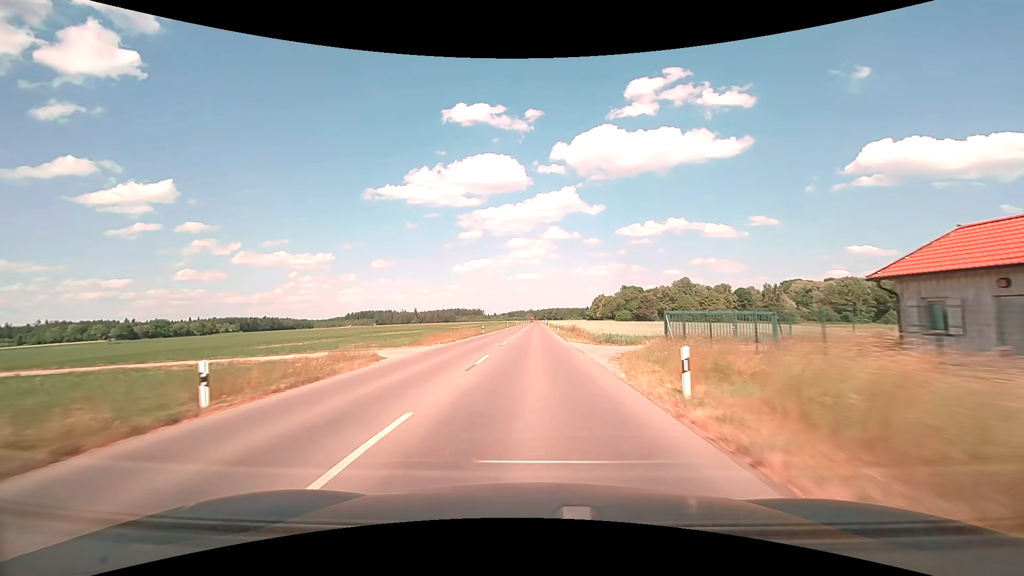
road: tertiary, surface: asphalt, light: Day
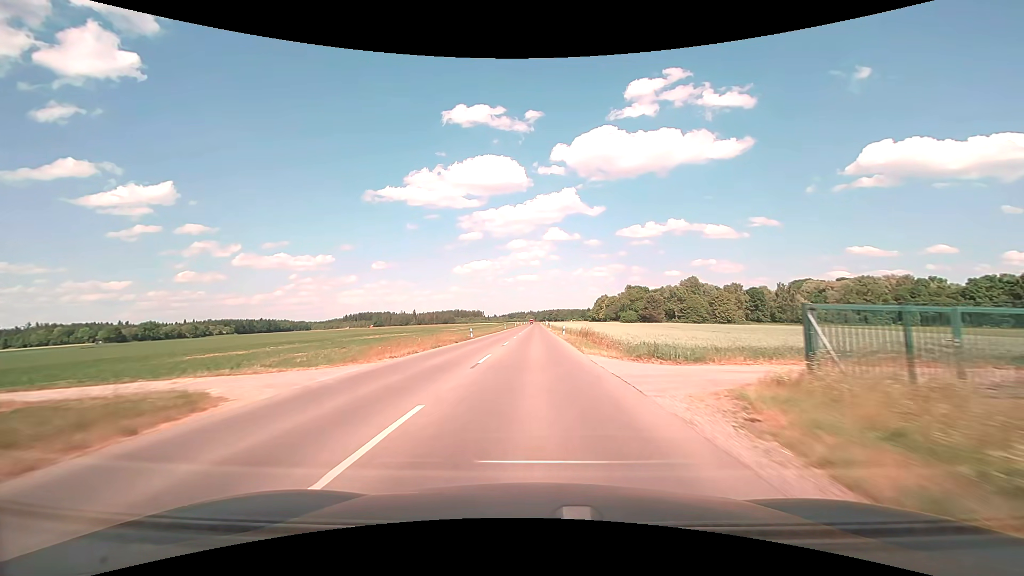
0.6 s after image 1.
(0.0, +11.2) m; 0°
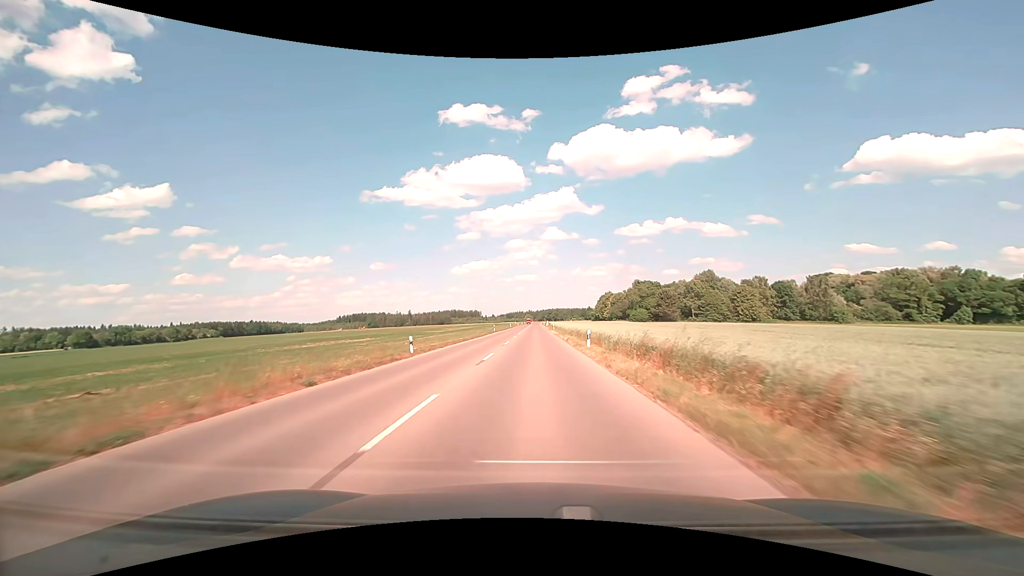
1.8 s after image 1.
(0.0, +22.8) m; 0°
